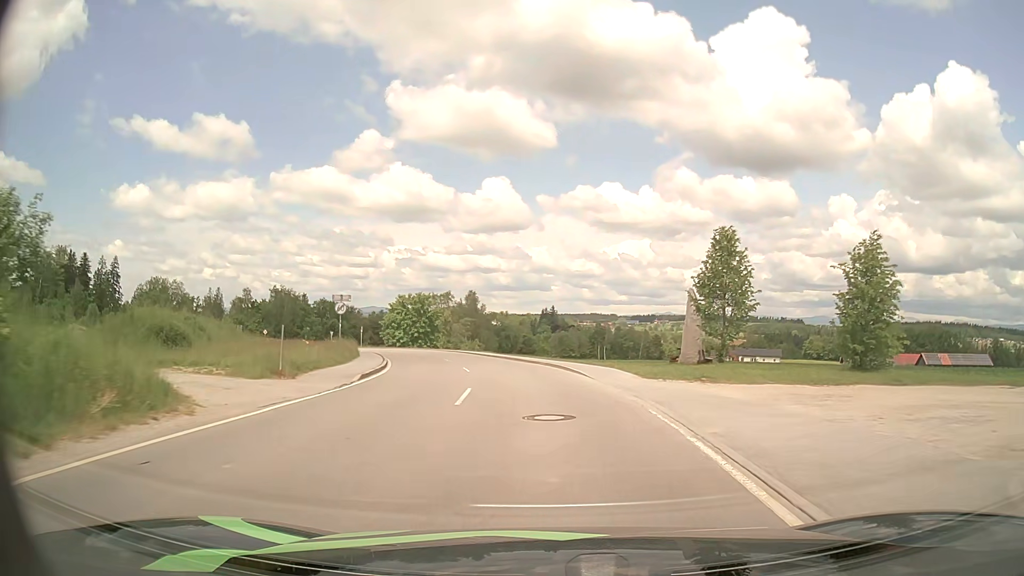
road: tertiary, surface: asphalt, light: Day
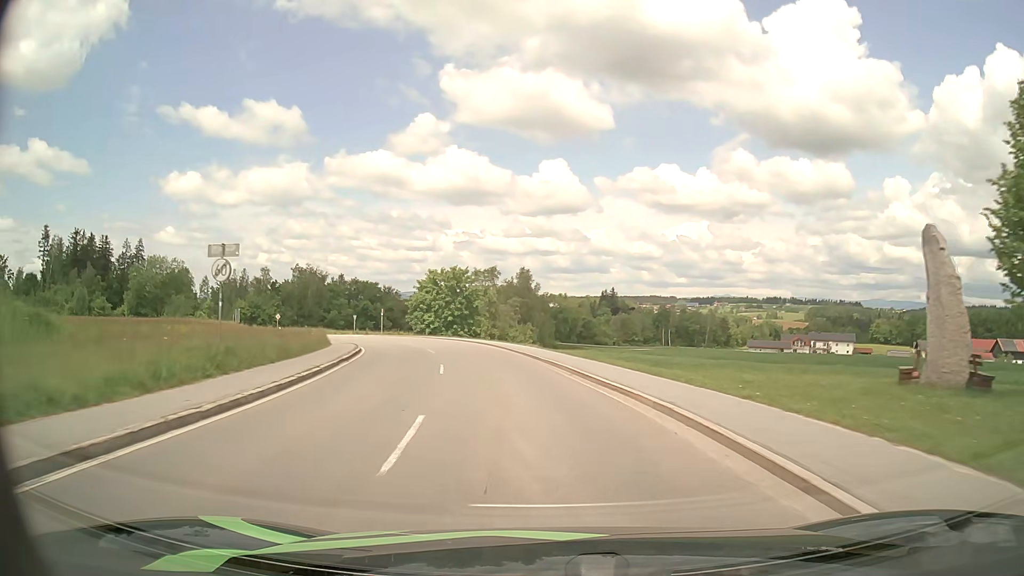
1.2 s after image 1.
(-0.5, +17.9) m; -4°
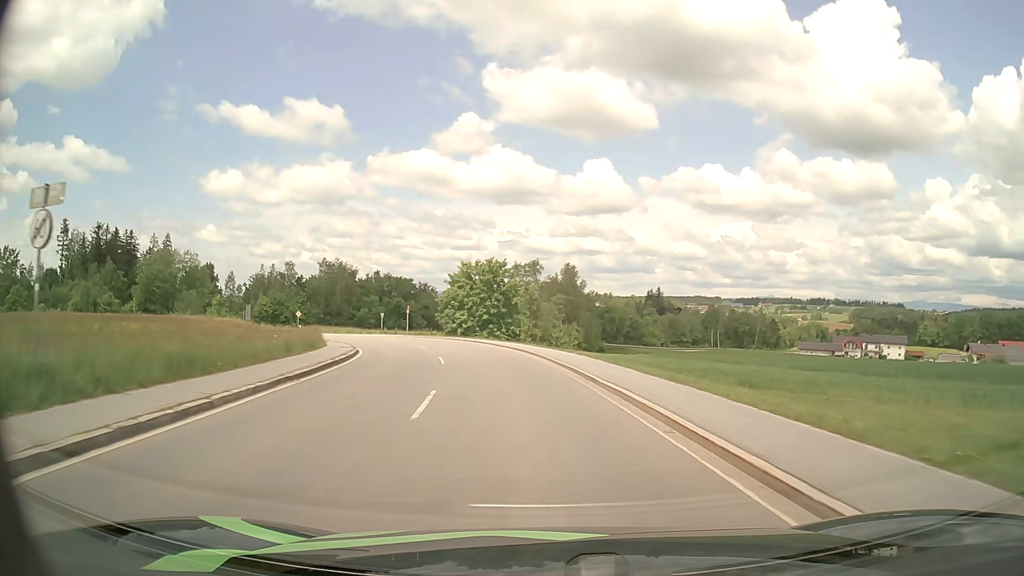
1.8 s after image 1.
(-0.3, +8.7) m; -4°
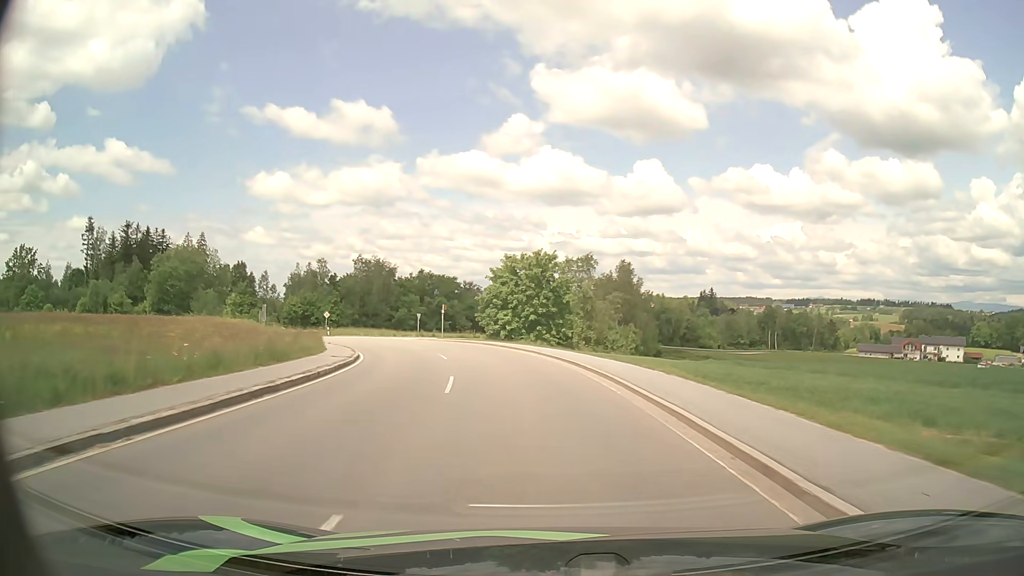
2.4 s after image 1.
(-0.3, +8.7) m; -4°
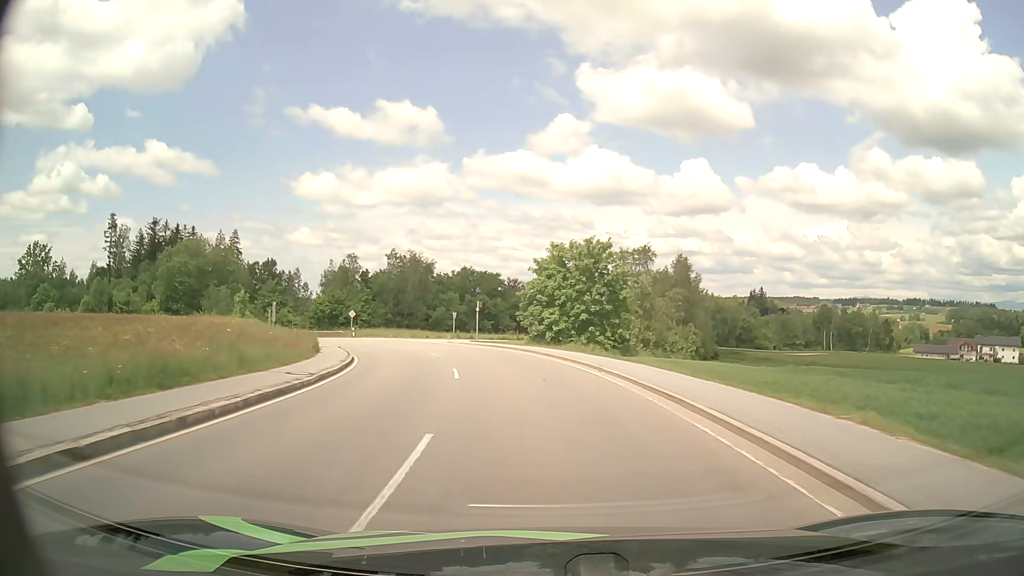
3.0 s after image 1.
(-0.4, +8.7) m; -4°
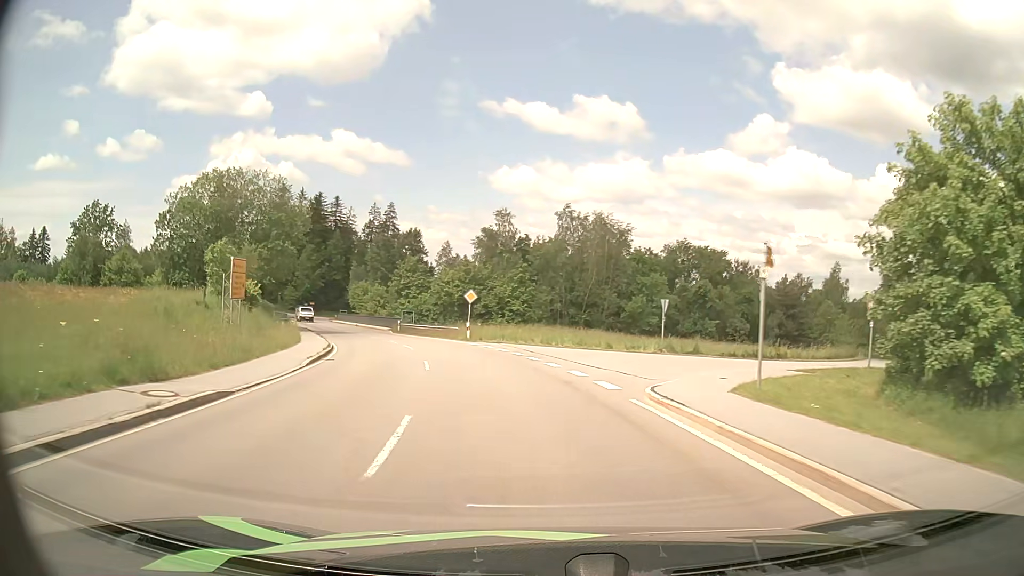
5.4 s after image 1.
(-4.9, +34.4) m; -17°
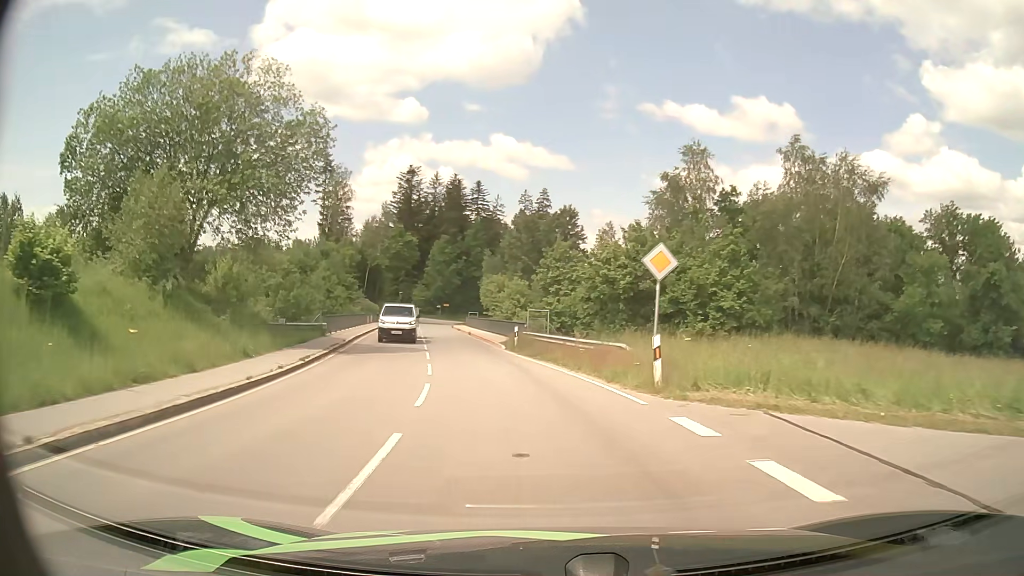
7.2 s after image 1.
(-3.1, +25.3) m; -14°
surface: paved
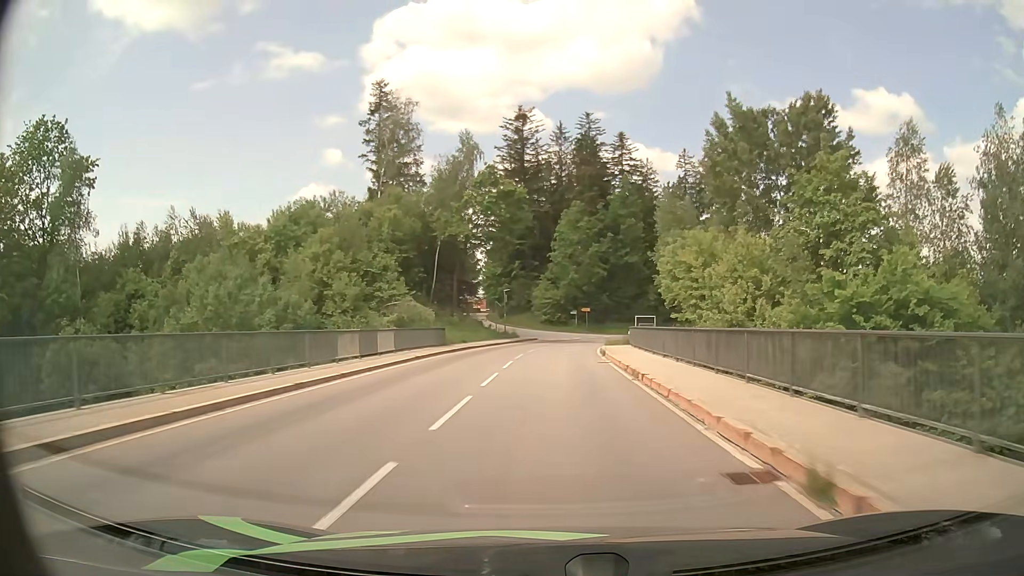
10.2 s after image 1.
(-6.5, +44.0) m; -12°
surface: asphalt
(0, +10) (0, +20) (0, +30) (+1, +40) (+3, +50) (+7, +59) (+12, +68) (+18, +75) (+26, +81) (+35, +86) m
